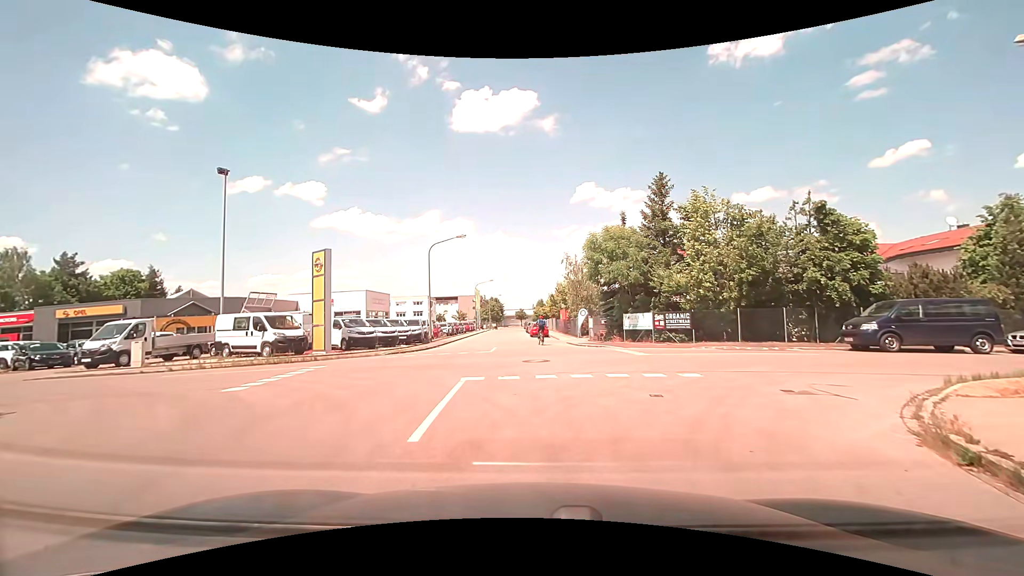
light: Day
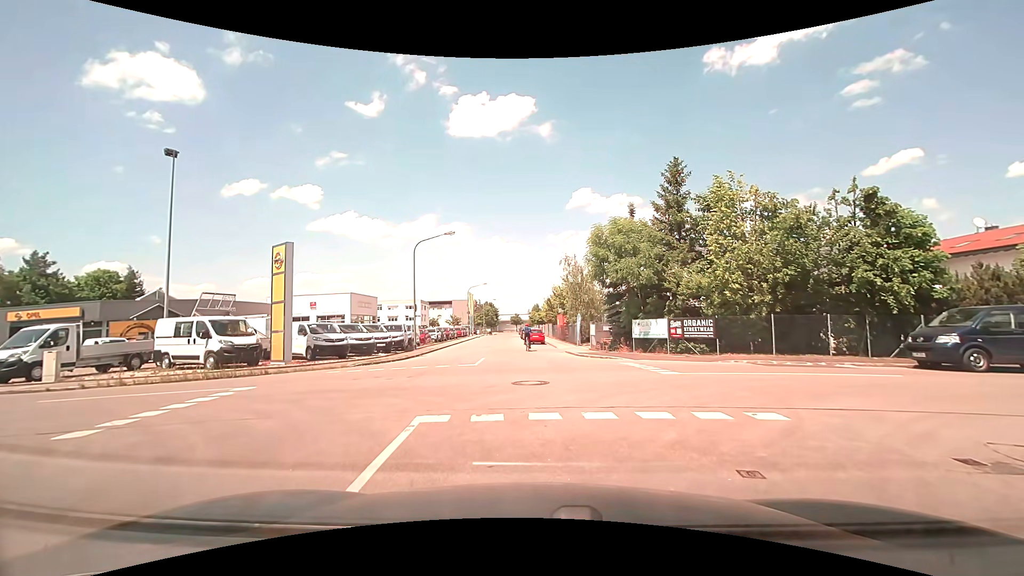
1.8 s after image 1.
(0.0, +3.5) m; 0°
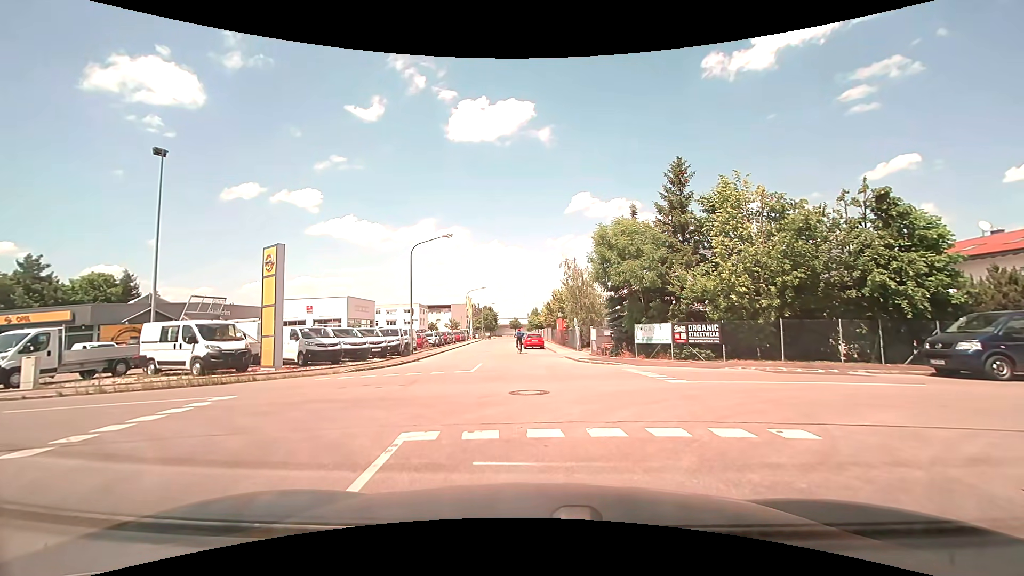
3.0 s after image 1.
(0.0, +0.7) m; 0°
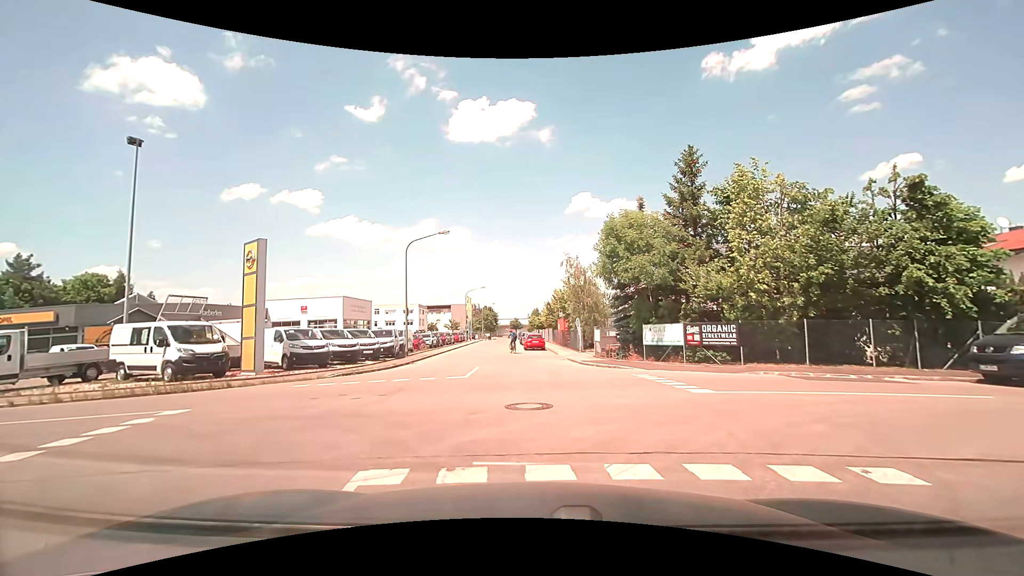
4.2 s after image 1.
(0.0, +1.6) m; 0°
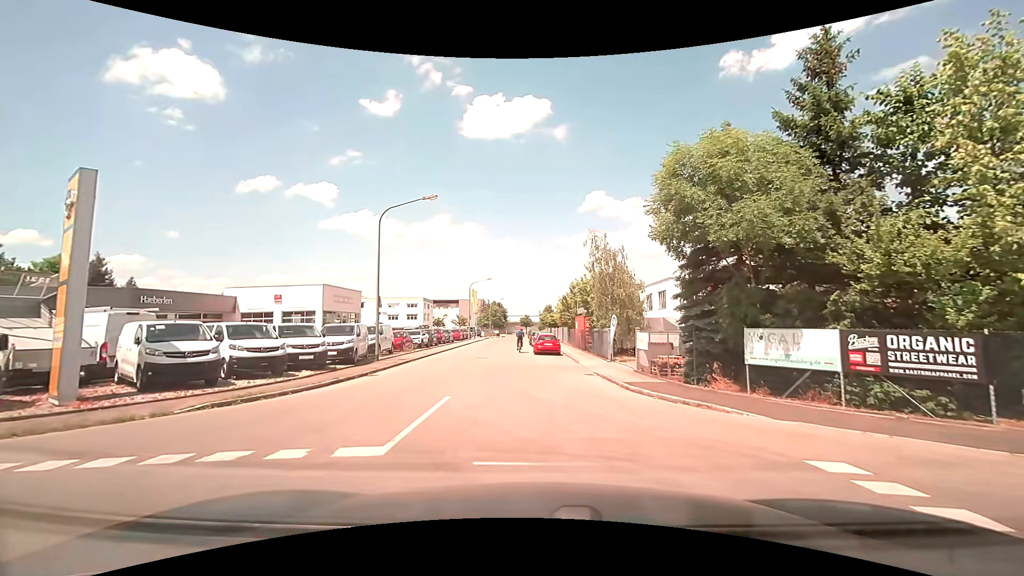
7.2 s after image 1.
(0.0, +9.1) m; -1°
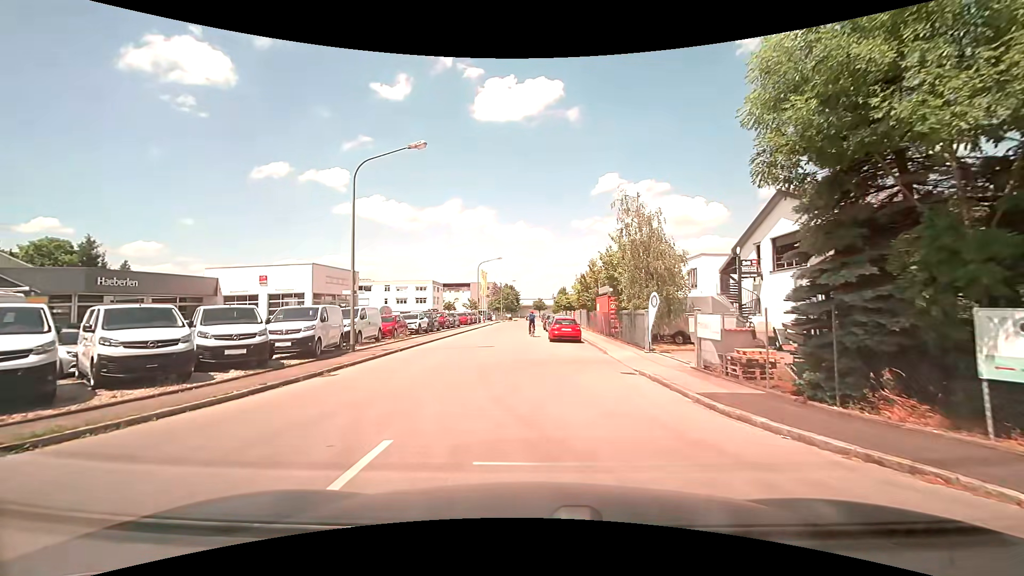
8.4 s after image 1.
(-0.1, +5.6) m; -2°
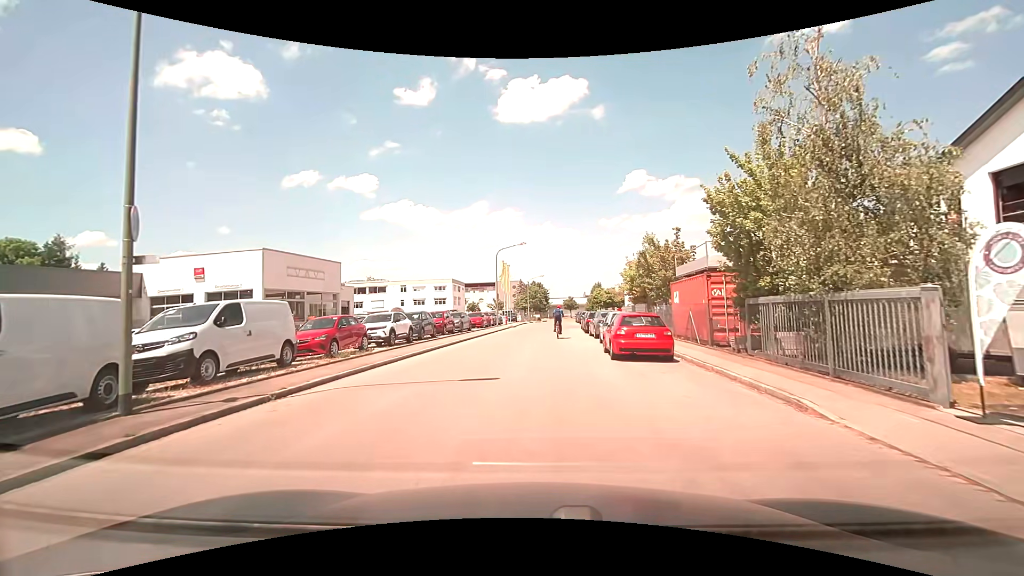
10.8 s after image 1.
(-0.3, +13.1) m; -3°
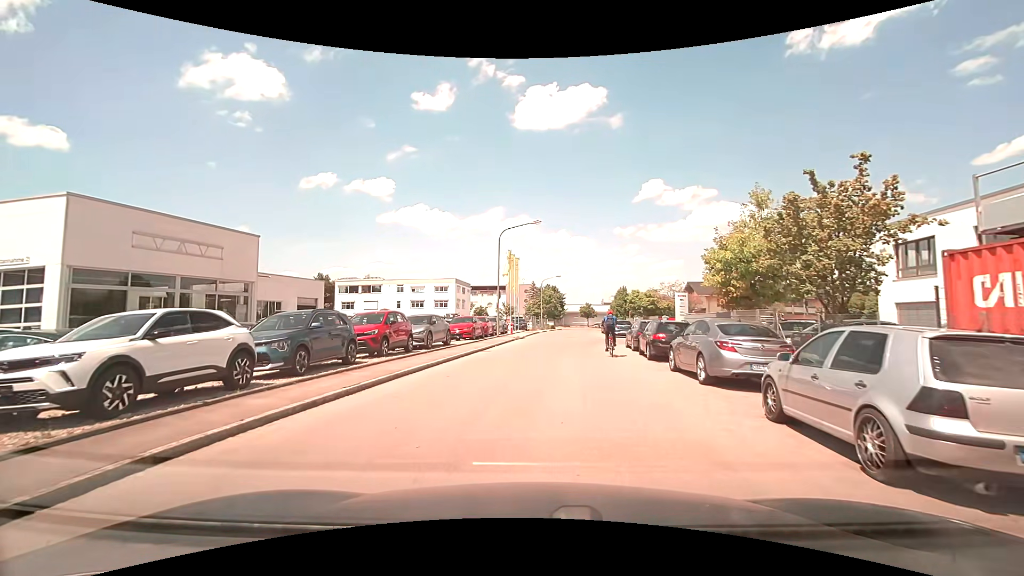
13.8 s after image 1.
(-0.2, +14.9) m; -1°
(0, +10) (0, +20) (0, +30) (+1, +40) (+2, +50) (+4, +60) (+5, +70) (+7, +80) (+8, +89) (+9, +99) m
